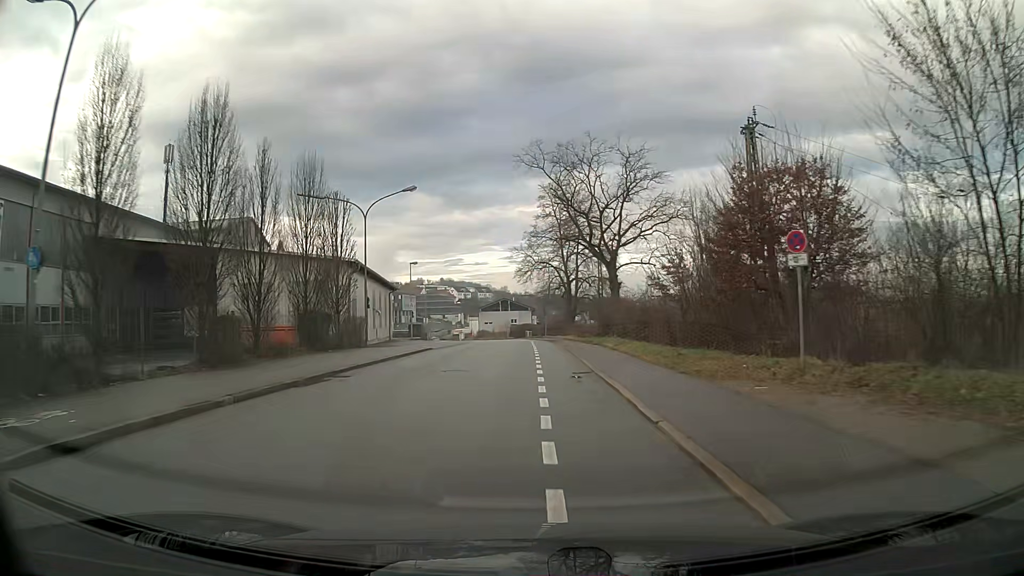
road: residential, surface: asphalt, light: Day
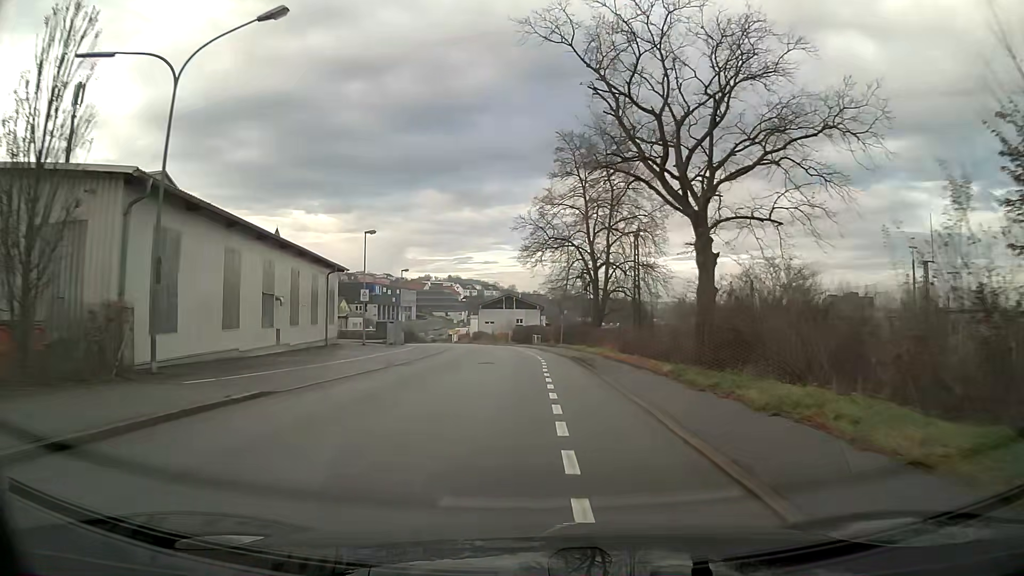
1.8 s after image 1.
(-0.2, +22.8) m; -1°
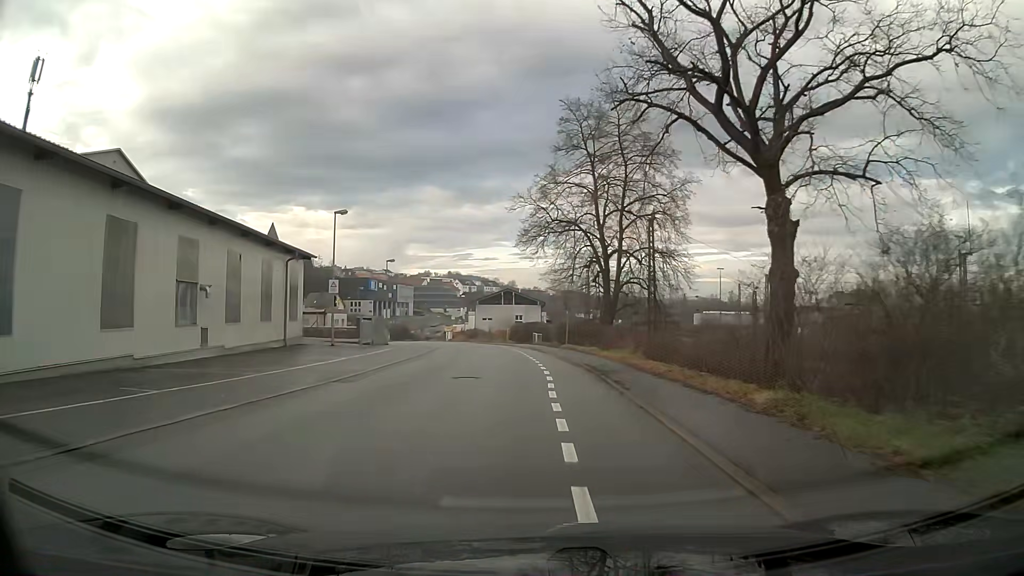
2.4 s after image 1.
(0.0, +7.6) m; 0°
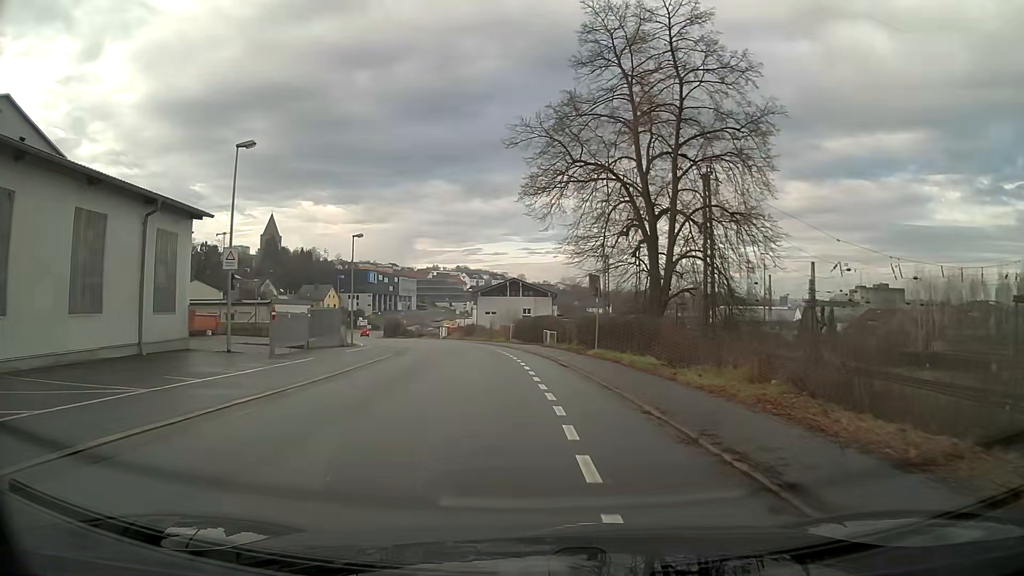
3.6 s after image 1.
(-0.2, +15.3) m; -2°
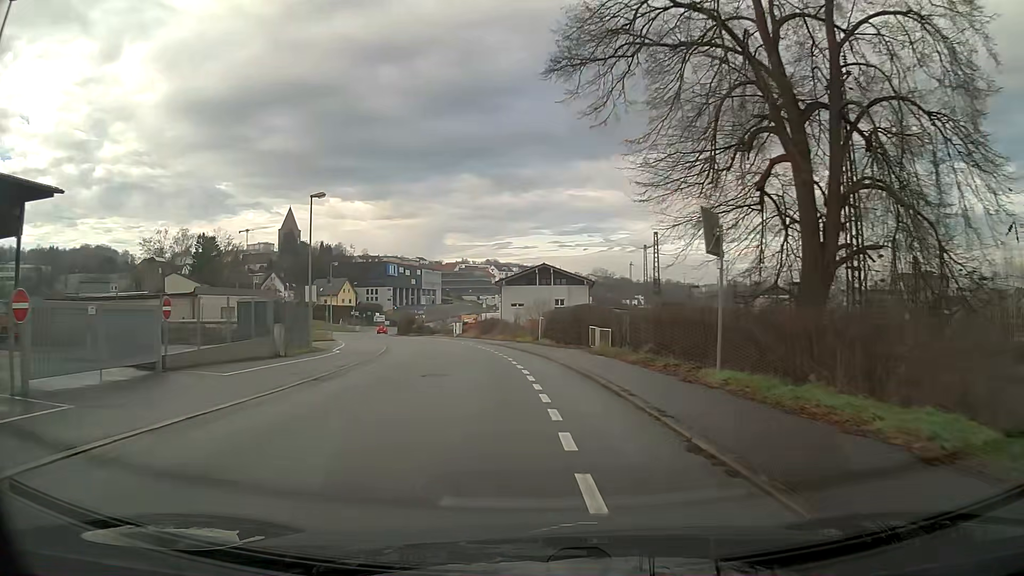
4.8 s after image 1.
(-0.3, +15.4) m; -2°
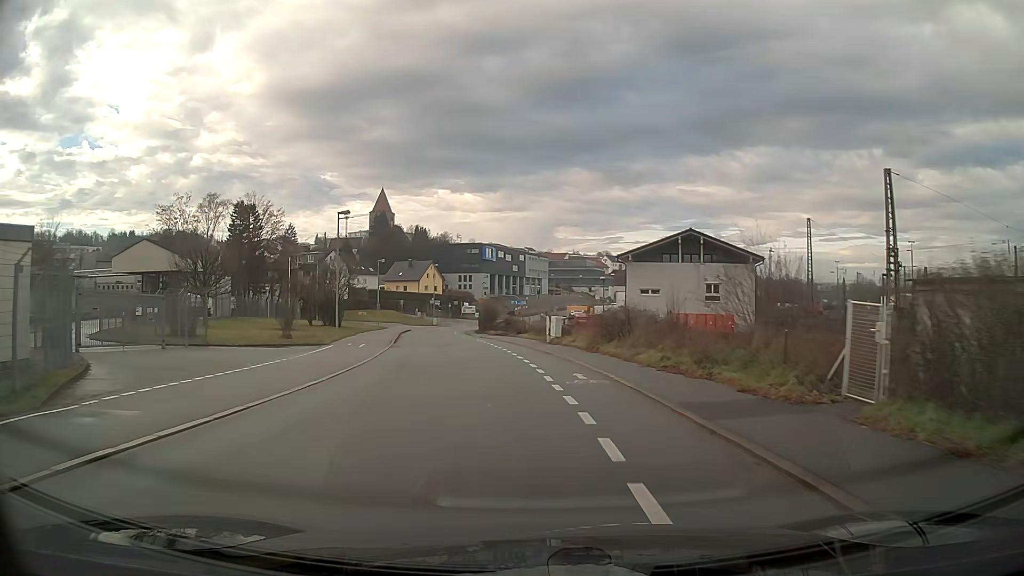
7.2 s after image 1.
(-2.5, +30.8) m; -9°
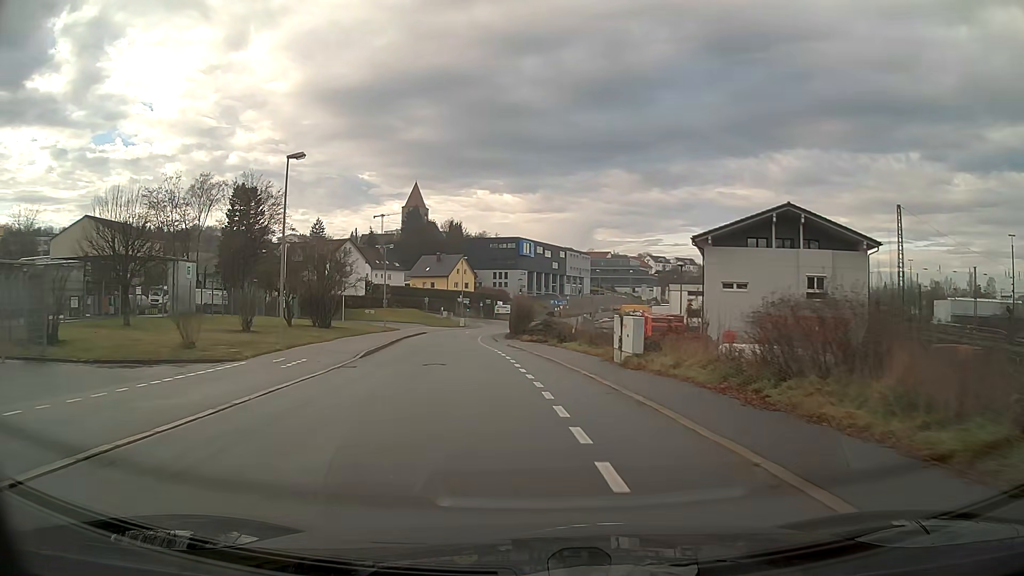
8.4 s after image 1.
(-0.5, +15.5) m; -3°
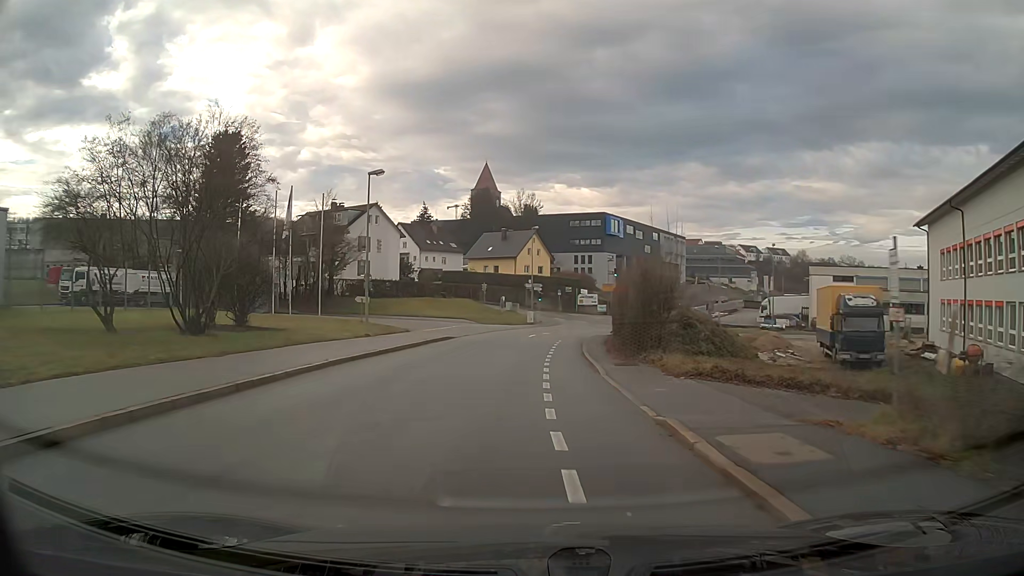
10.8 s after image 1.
(-1.9, +30.7) m; -6°
(0, +10) (0, +20) (0, +30) (+2, +40) (+3, +50) (+6, +59) (+13, +67) (+23, +68) (+32, +63) (+40, +59) m
